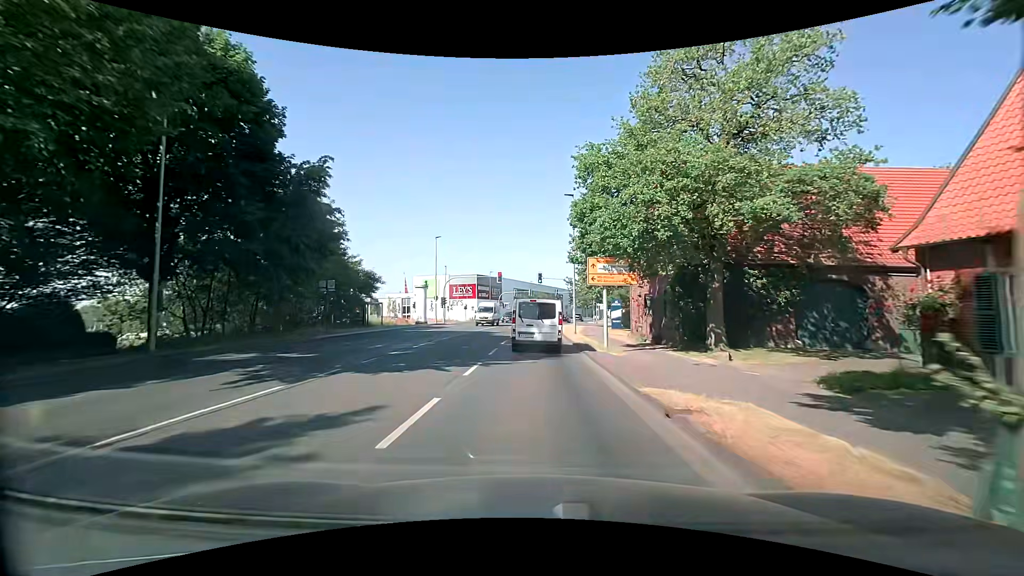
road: secondary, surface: asphalt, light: Day
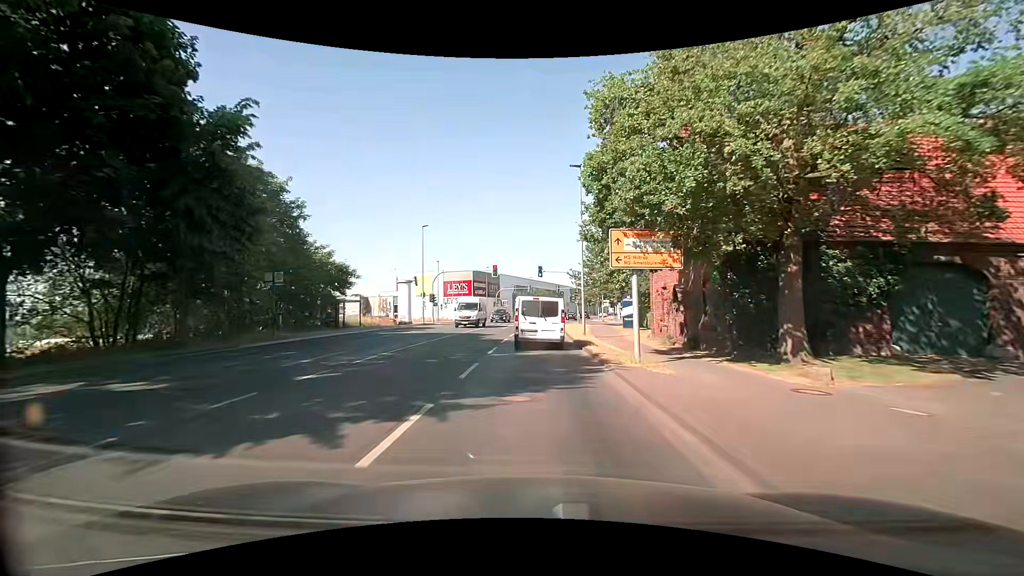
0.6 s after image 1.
(+0.1, +6.7) m; +1°
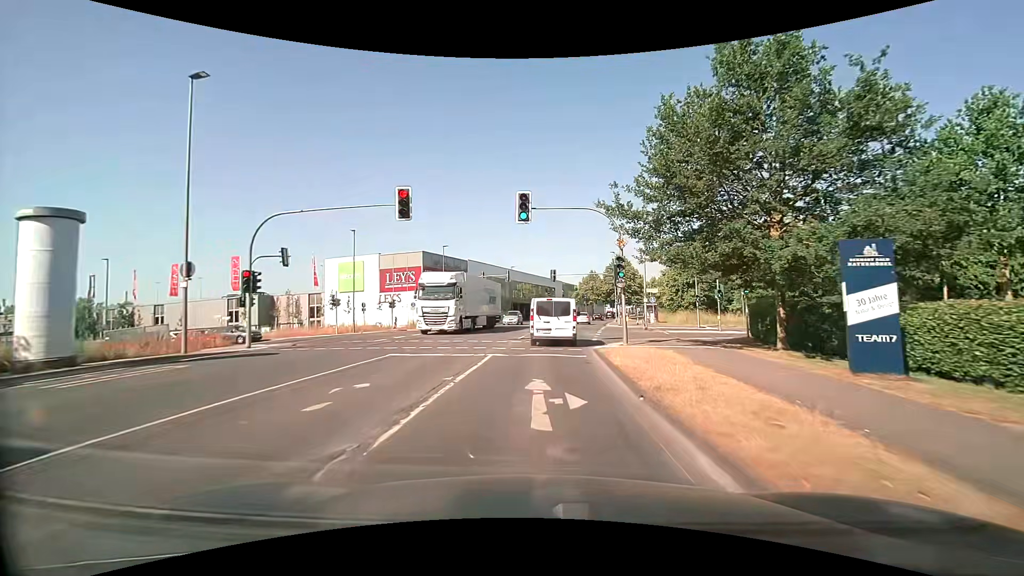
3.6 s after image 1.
(+0.3, +33.7) m; +2°
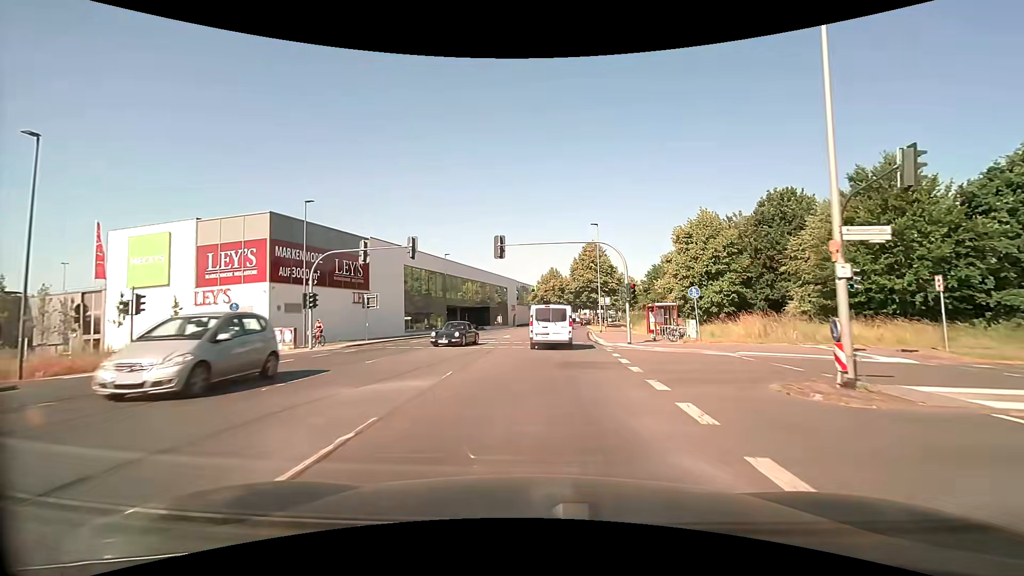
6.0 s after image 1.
(+1.3, +27.6) m; +5°
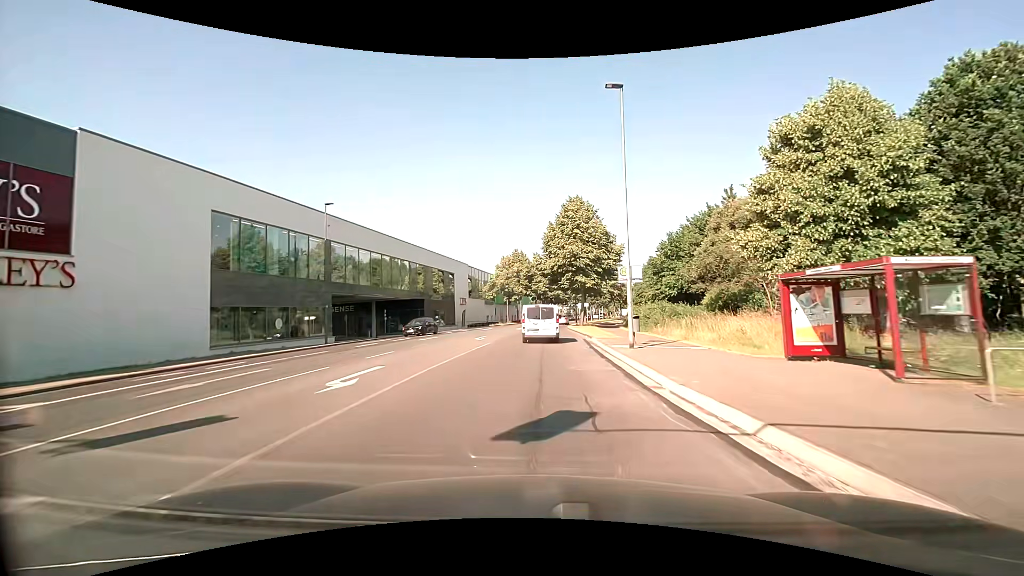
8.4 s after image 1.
(+1.2, +28.4) m; +4°
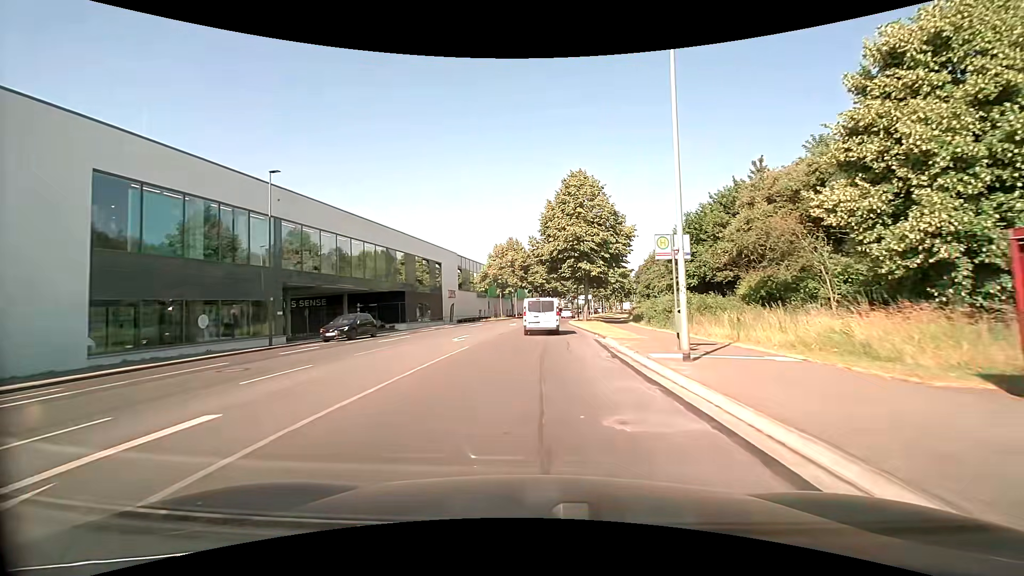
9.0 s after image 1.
(+0.1, +7.3) m; 0°
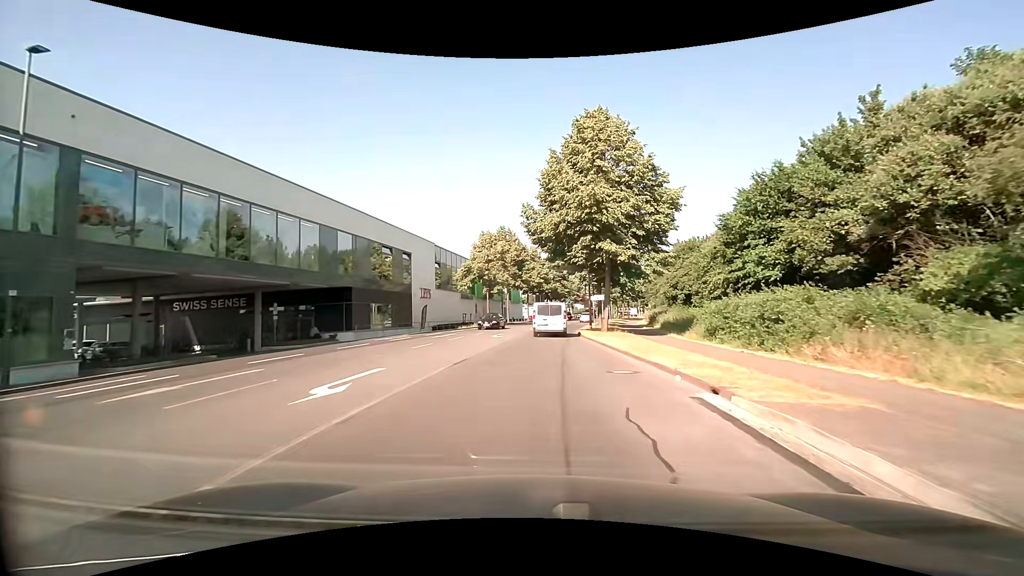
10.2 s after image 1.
(+0.2, +14.7) m; +1°
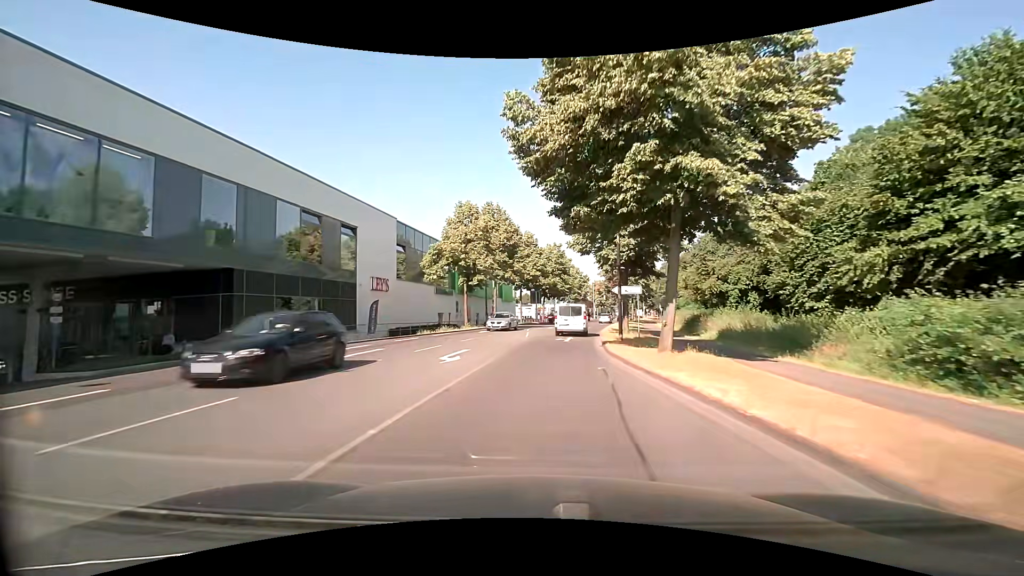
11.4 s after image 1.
(+0.1, +14.9) m; +1°
(0, +10) (+1, +20) (+2, +30) (+3, +40) (+5, +50) (+7, +60) (+9, +69) (+11, +79) (+13, +89) (+16, +99) m
